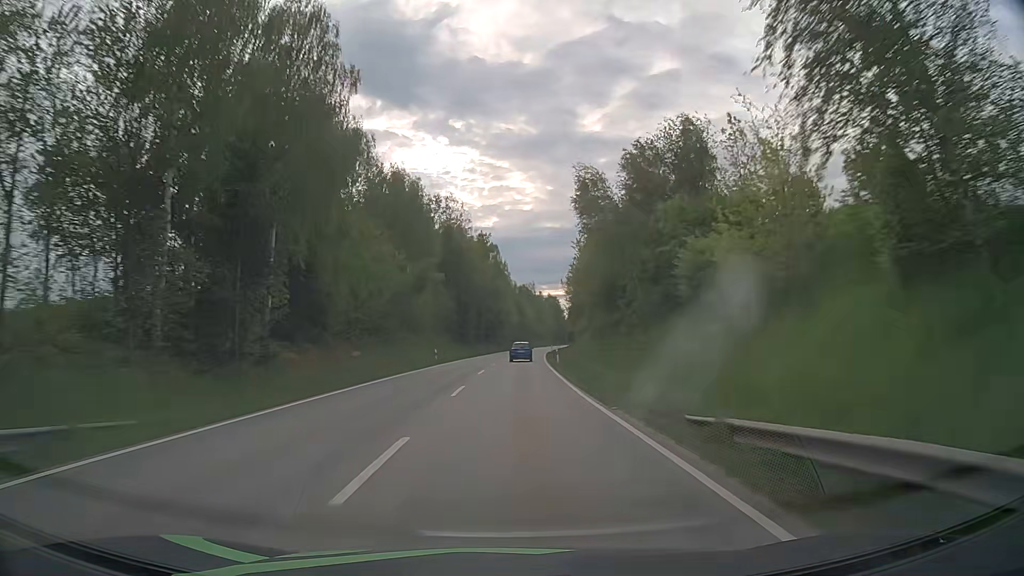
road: secondary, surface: asphalt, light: Day
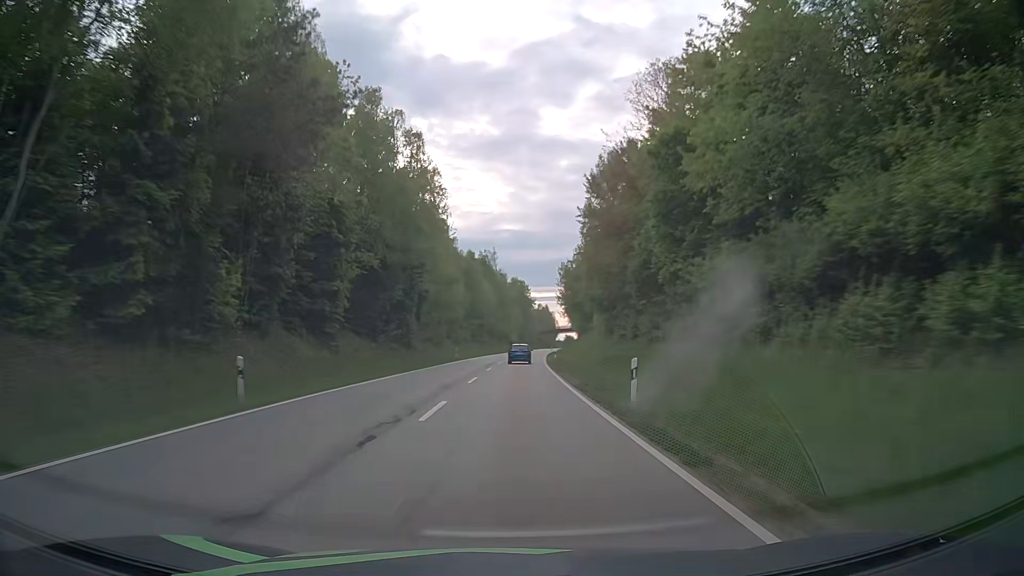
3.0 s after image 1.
(+2.4, +78.0) m; +4°
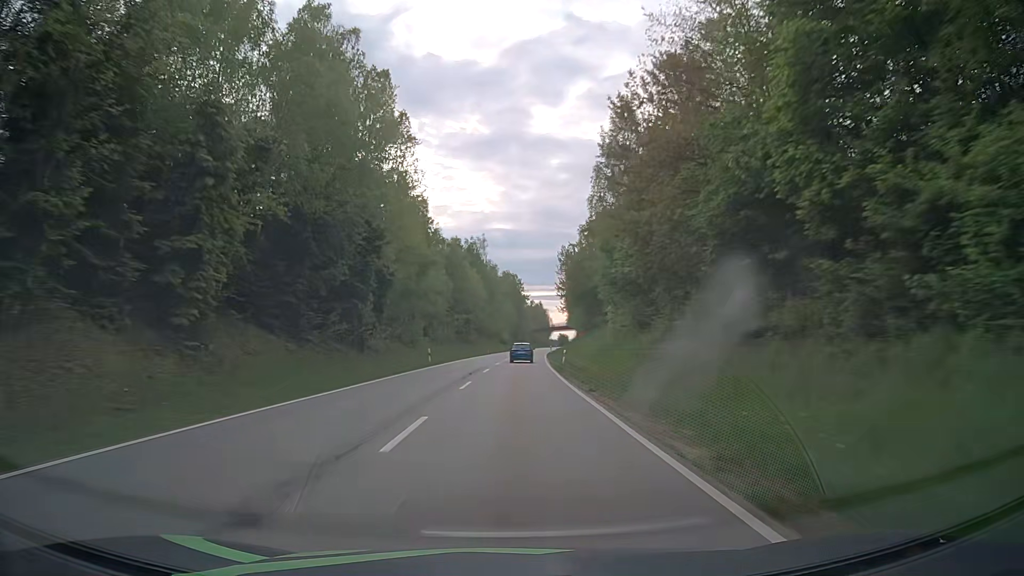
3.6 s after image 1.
(+0.1, +15.7) m; 0°
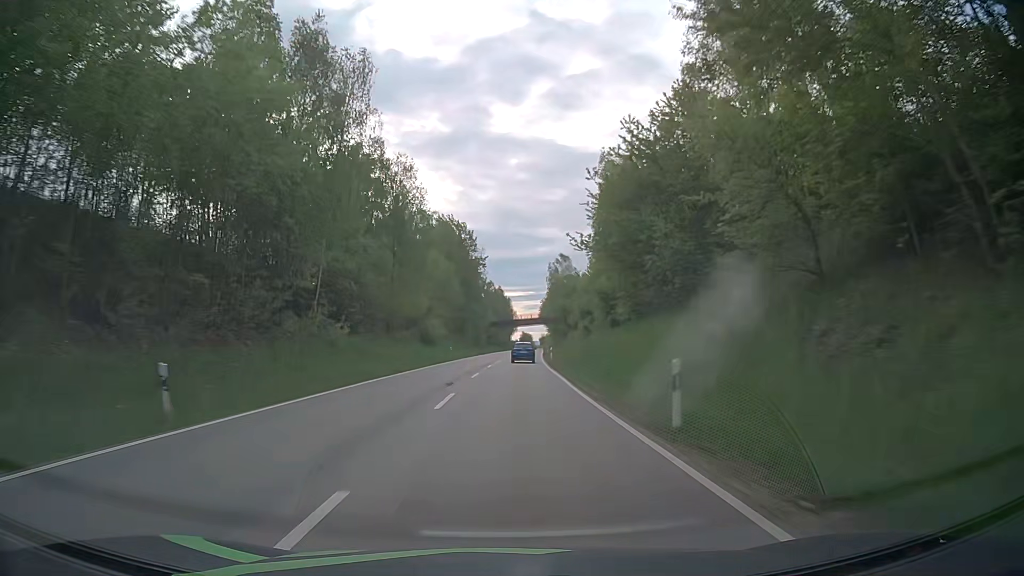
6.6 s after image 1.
(+2.9, +78.5) m; +4°
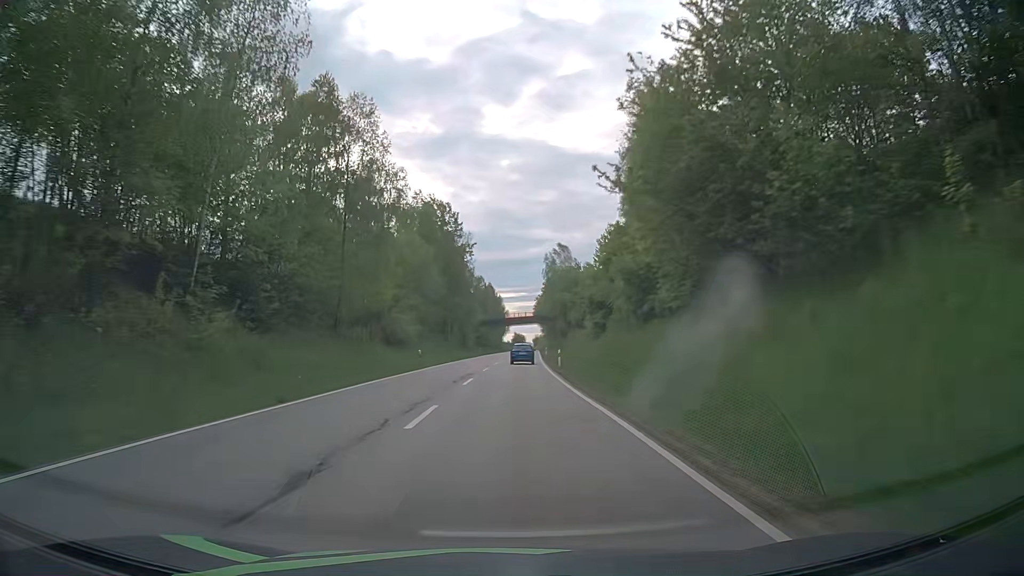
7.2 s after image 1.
(+0.1, +15.7) m; +1°
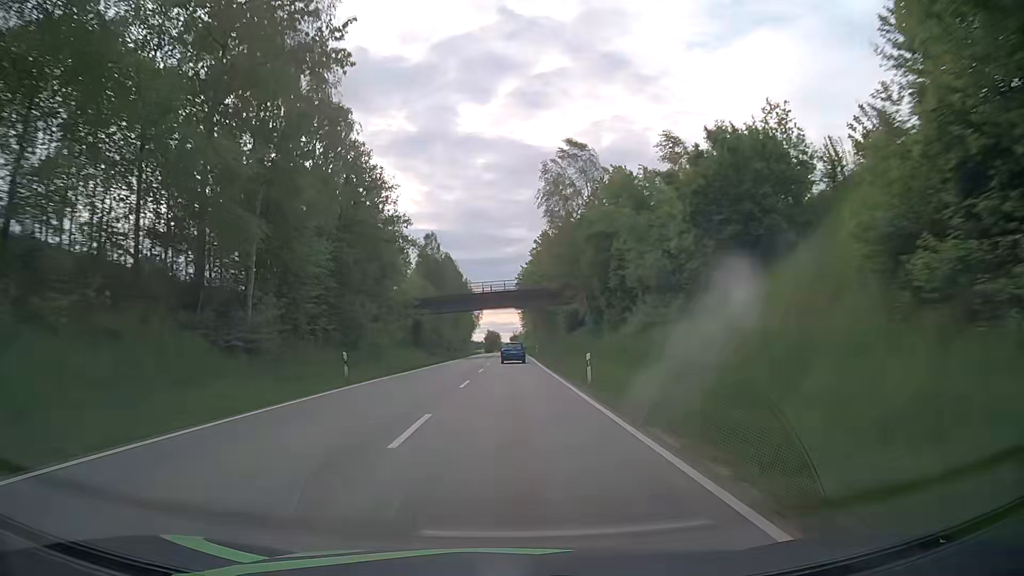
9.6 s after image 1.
(+1.2, +62.2) m; +2°
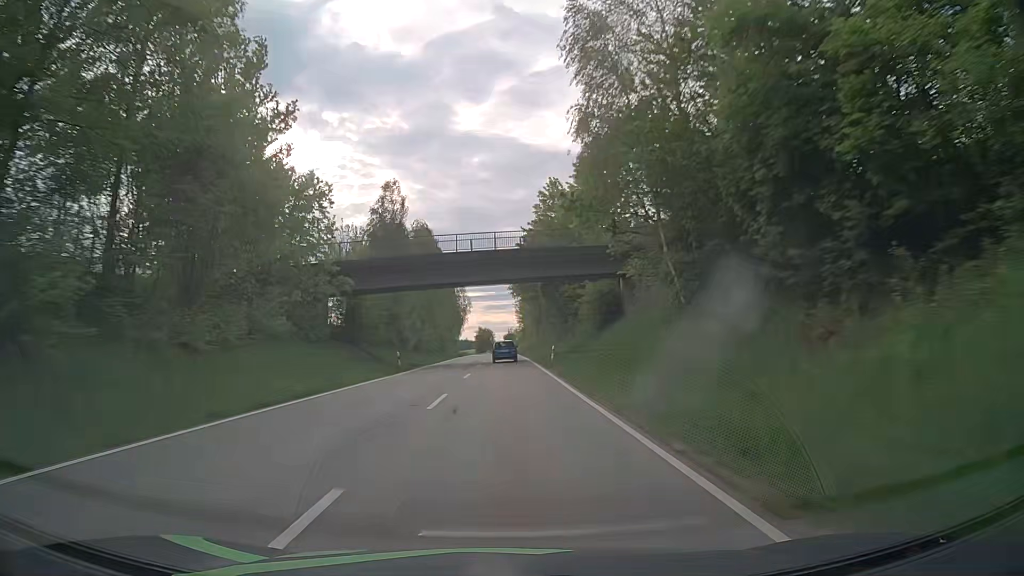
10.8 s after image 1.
(+0.2, +30.8) m; 0°
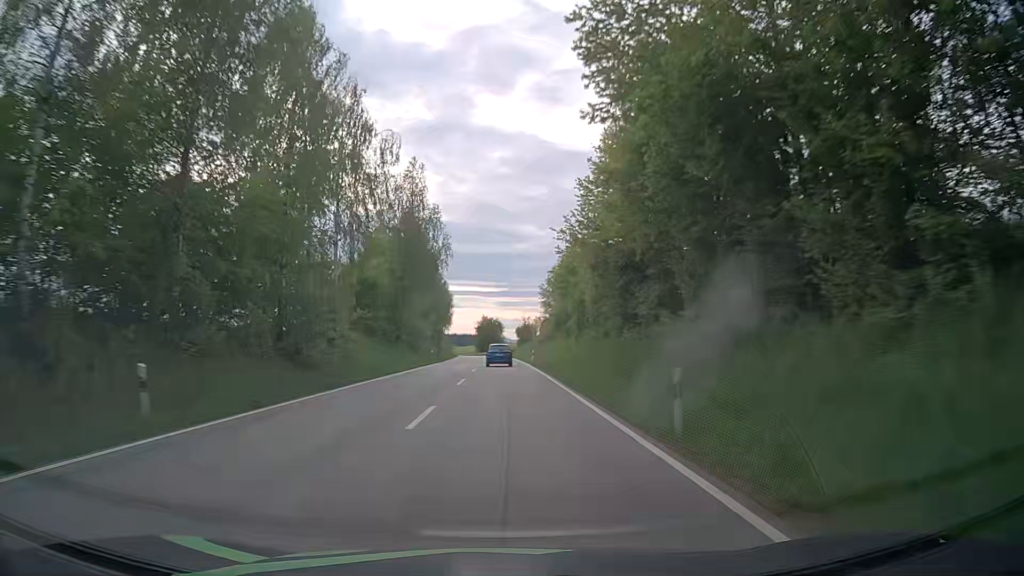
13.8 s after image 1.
(0.0, +75.7) m; 0°
(0, +10) (0, +20) (0, +30) (0, +40) (-1, +50) (-1, +60) (-1, +70) (-1, +80) (-2, +90) (-2, +100) m
